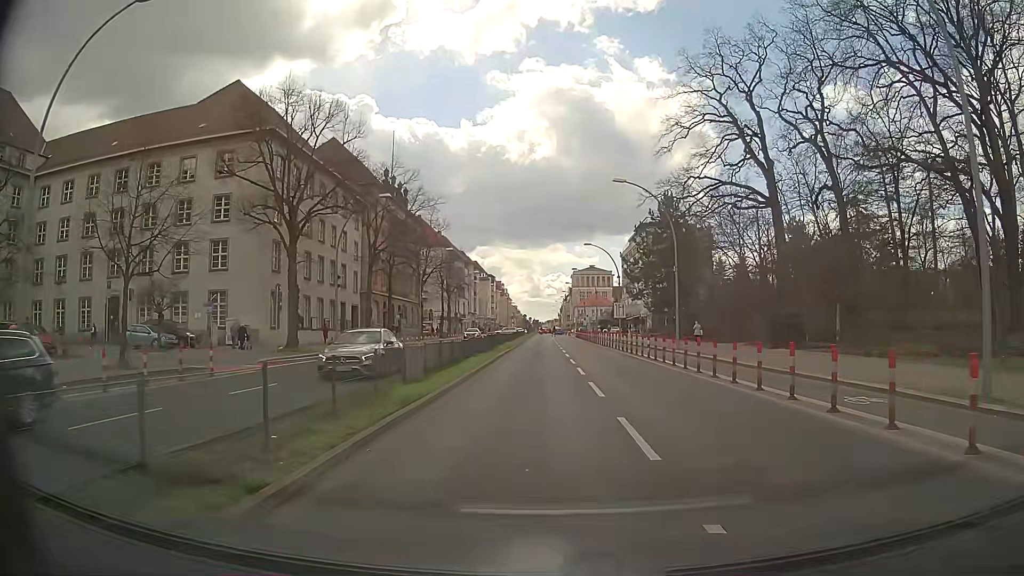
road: primary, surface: asphalt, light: Day
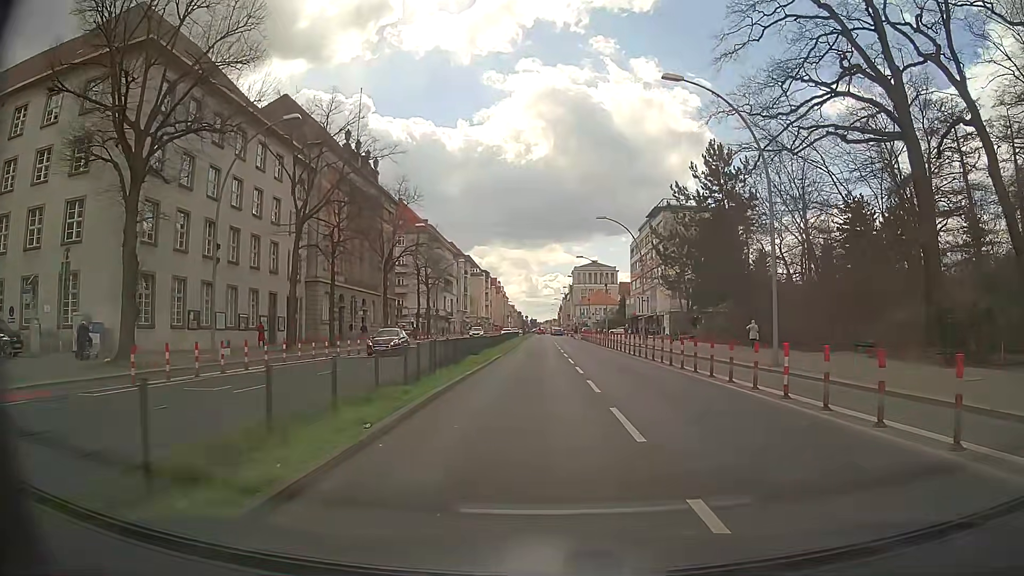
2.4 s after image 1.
(0.0, +17.8) m; 0°
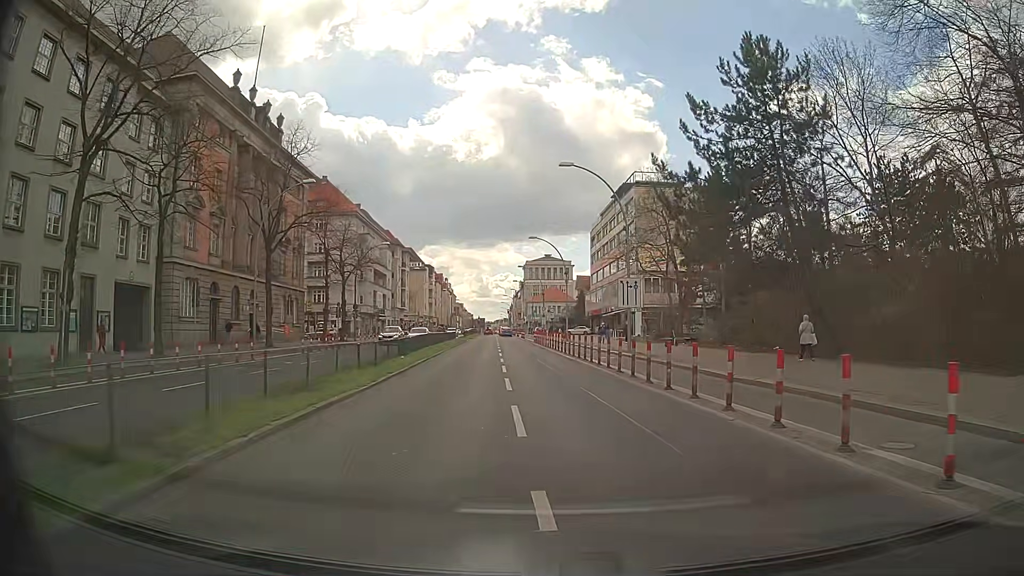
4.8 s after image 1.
(+0.7, +17.8) m; +4°
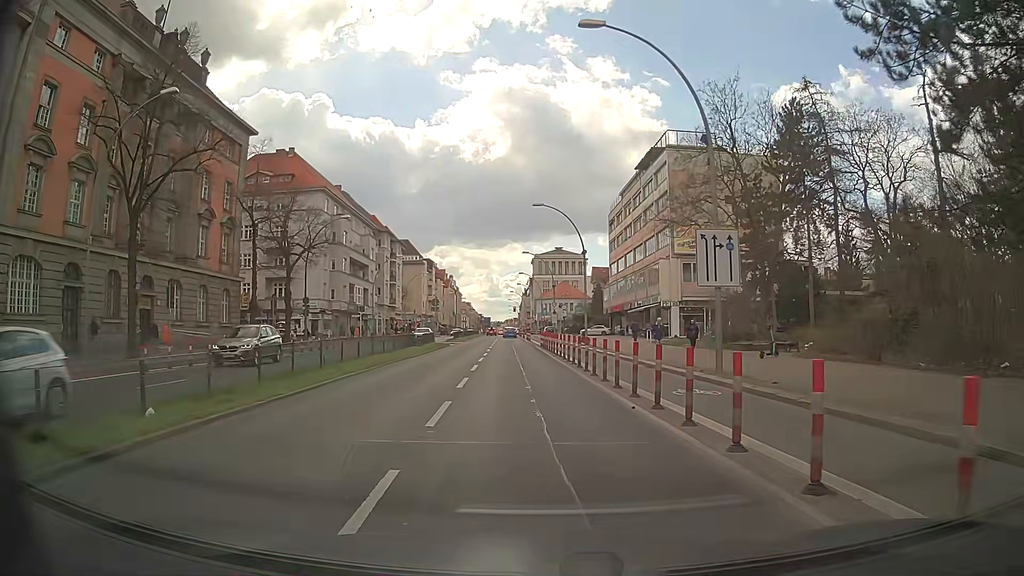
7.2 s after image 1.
(+0.1, +17.8) m; -1°
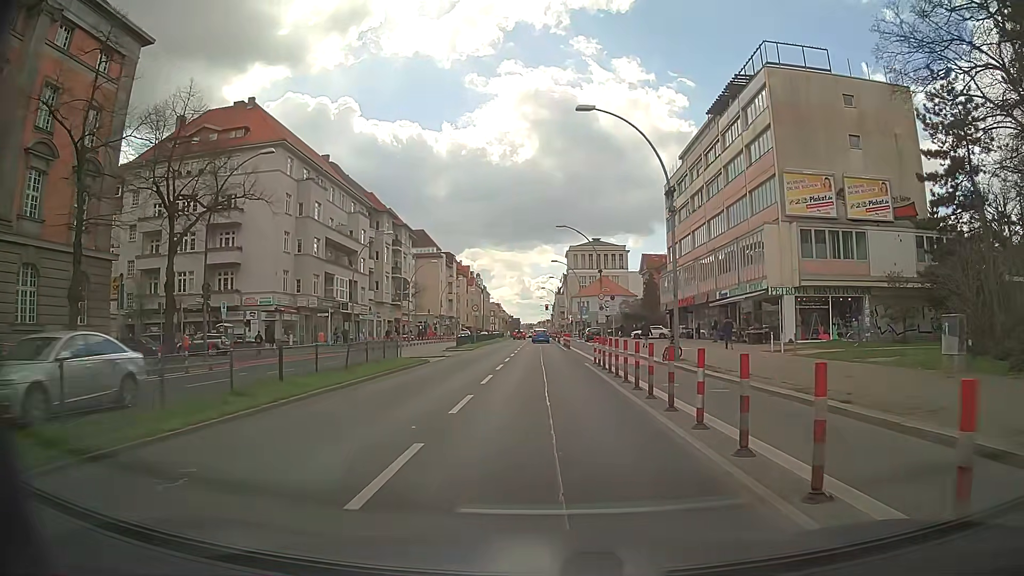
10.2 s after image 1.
(-0.8, +22.3) m; -3°
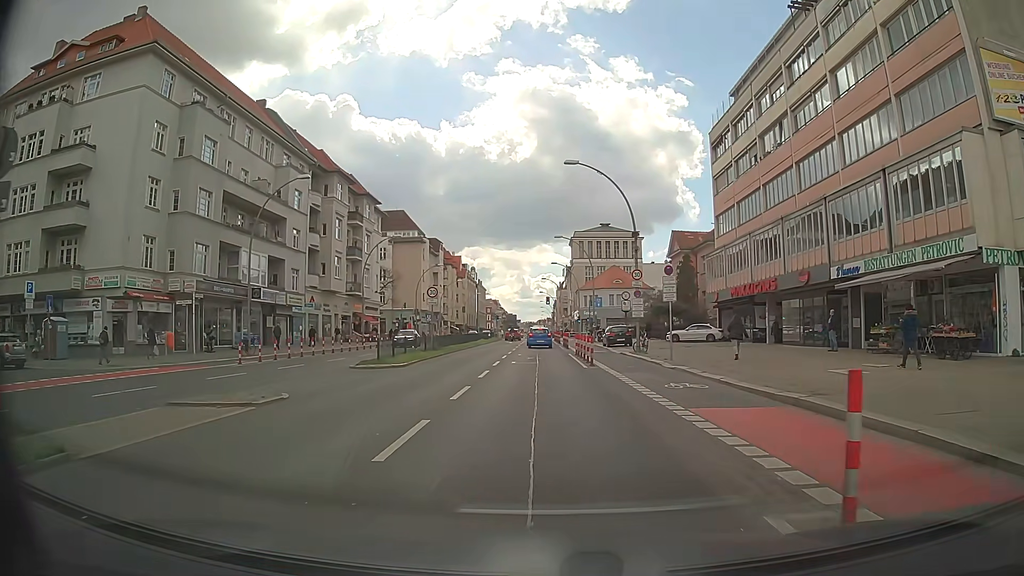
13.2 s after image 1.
(0.0, +22.3) m; 0°
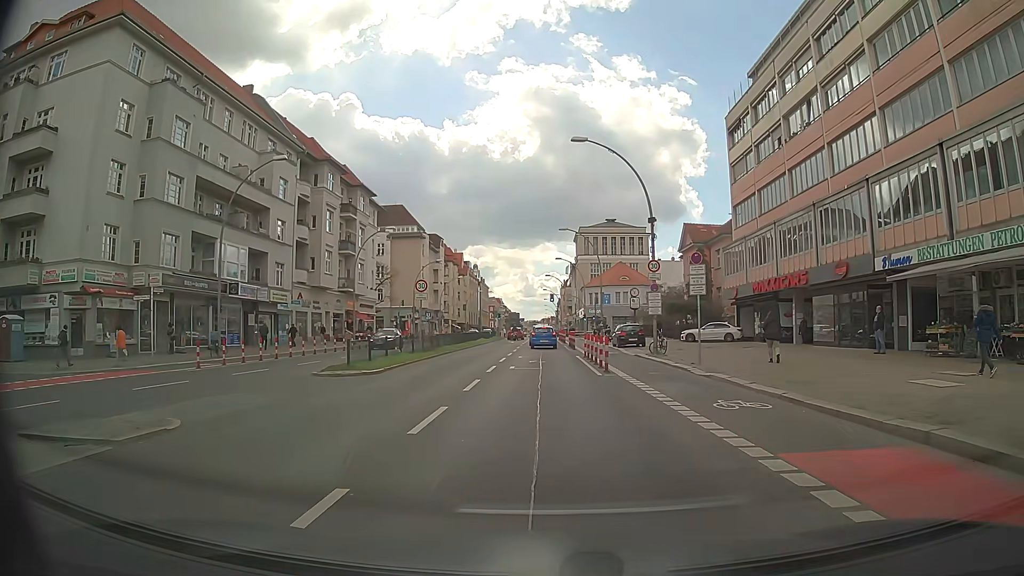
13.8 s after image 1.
(0.0, +4.3) m; 0°
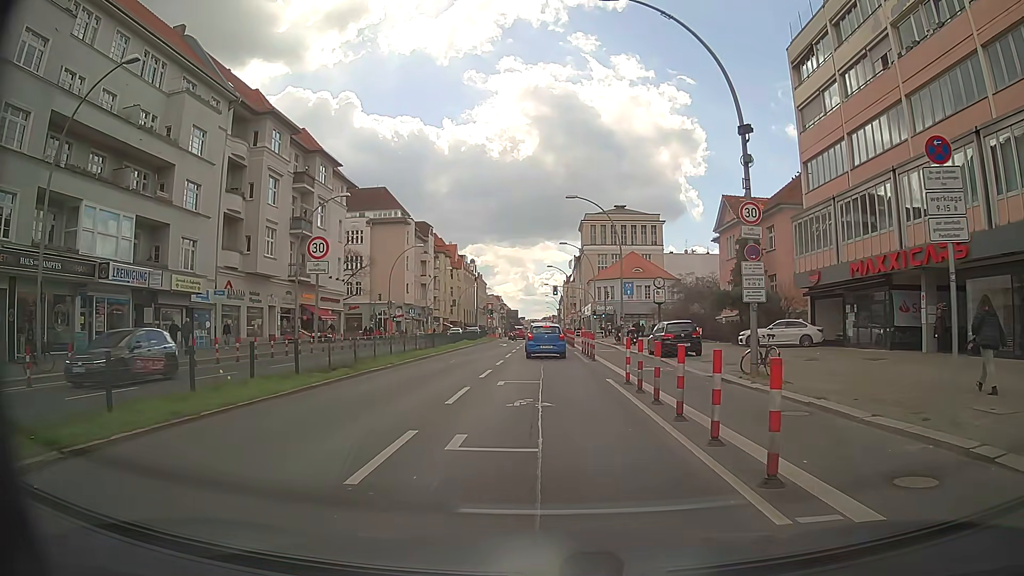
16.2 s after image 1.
(-0.1, +14.6) m; 0°
